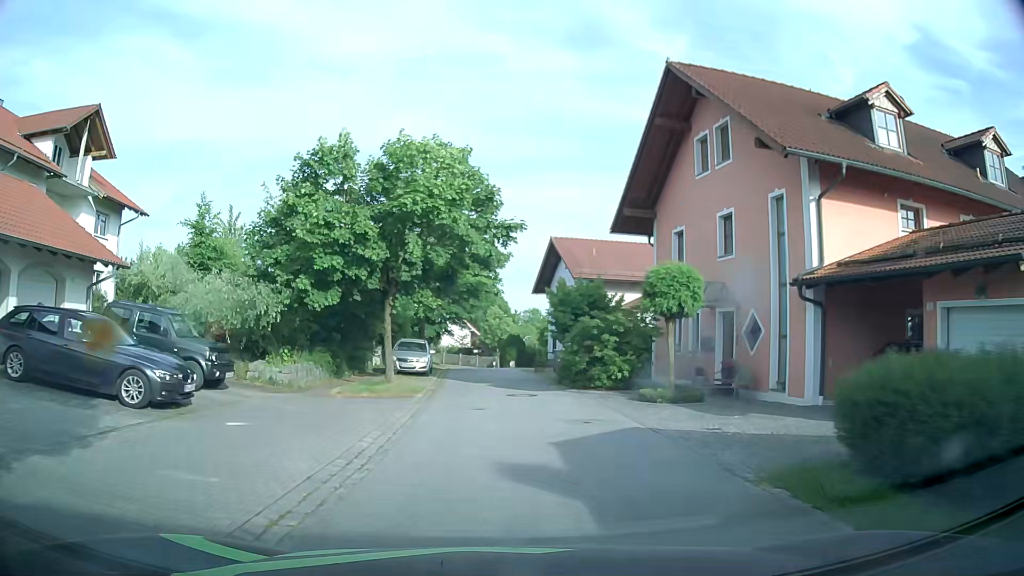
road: residential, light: Day
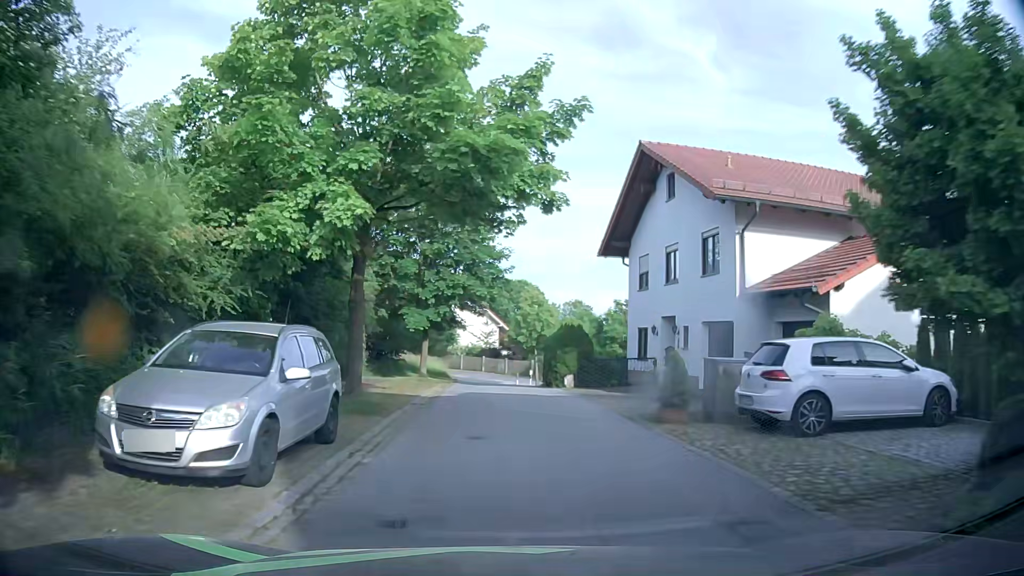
(-0.4, +21.6) m; -4°
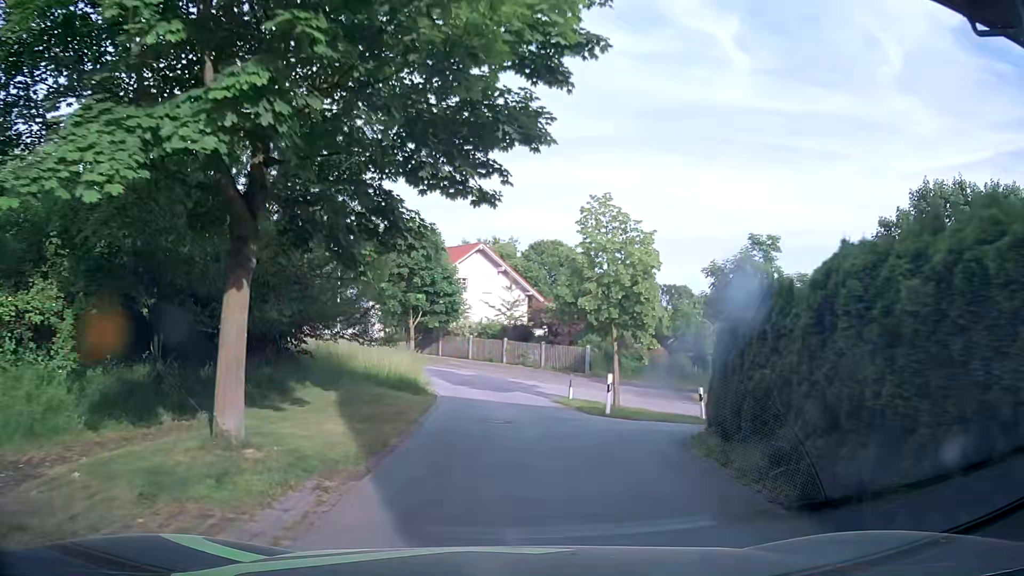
(+0.2, +23.2) m; 0°
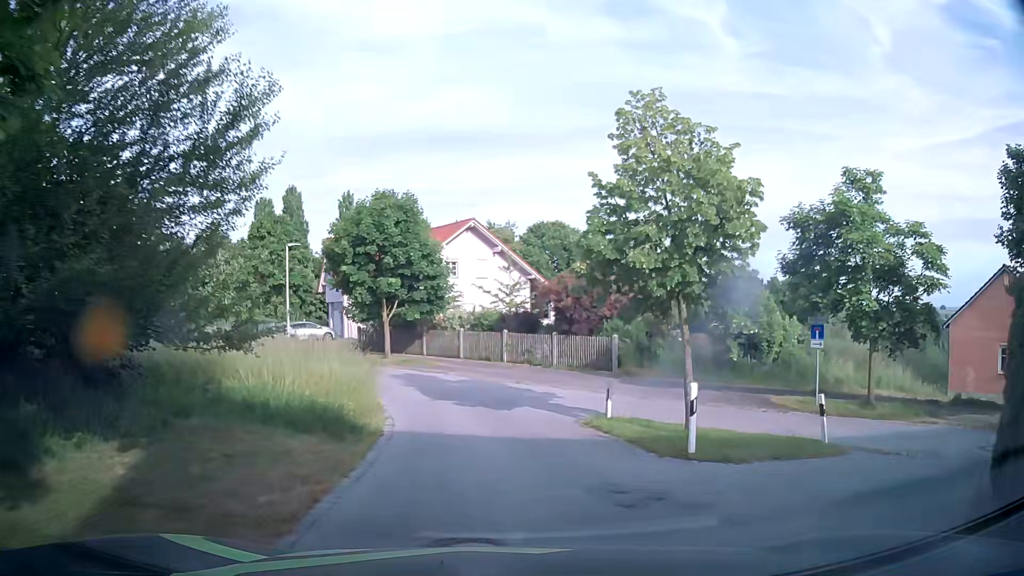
(+0.1, +8.3) m; 0°
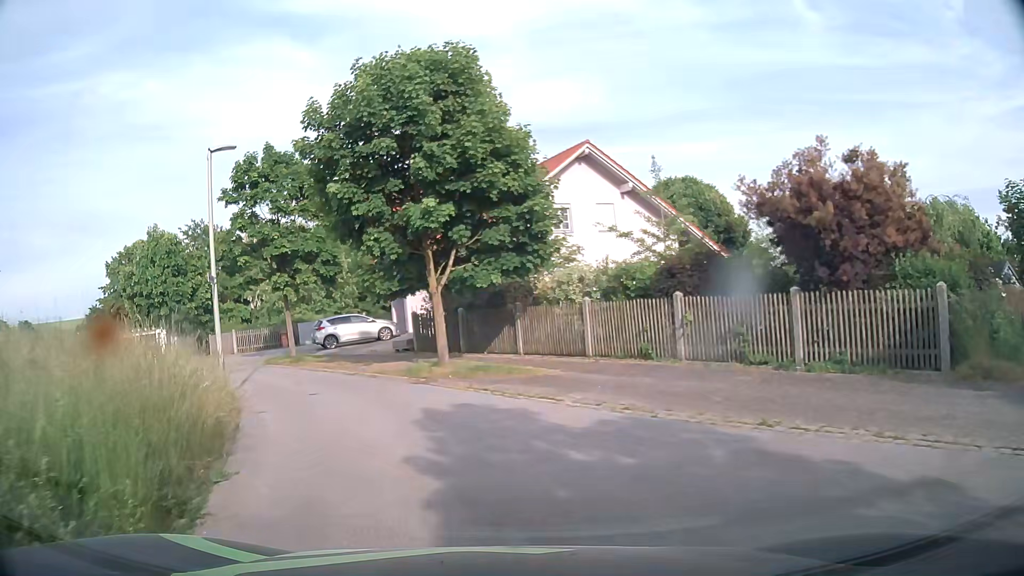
(-0.7, +15.3) m; -10°
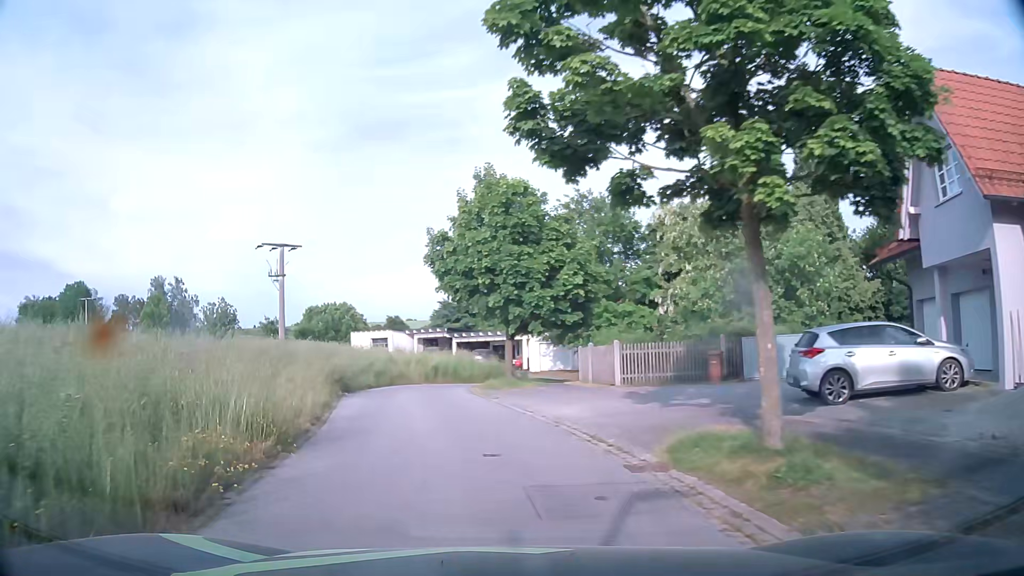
(-5.4, +18.2) m; -33°
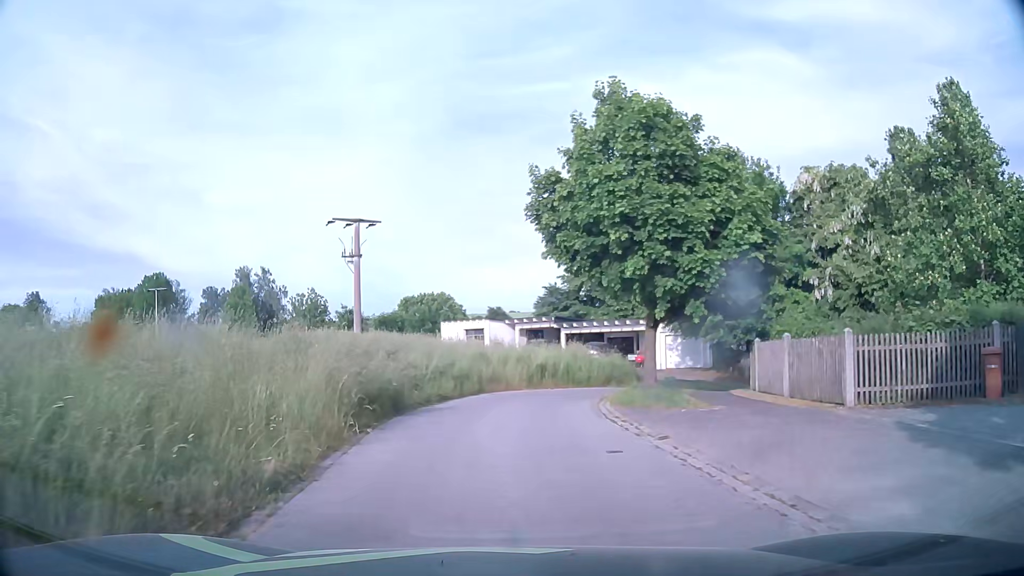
(-1.0, +8.9) m; -10°
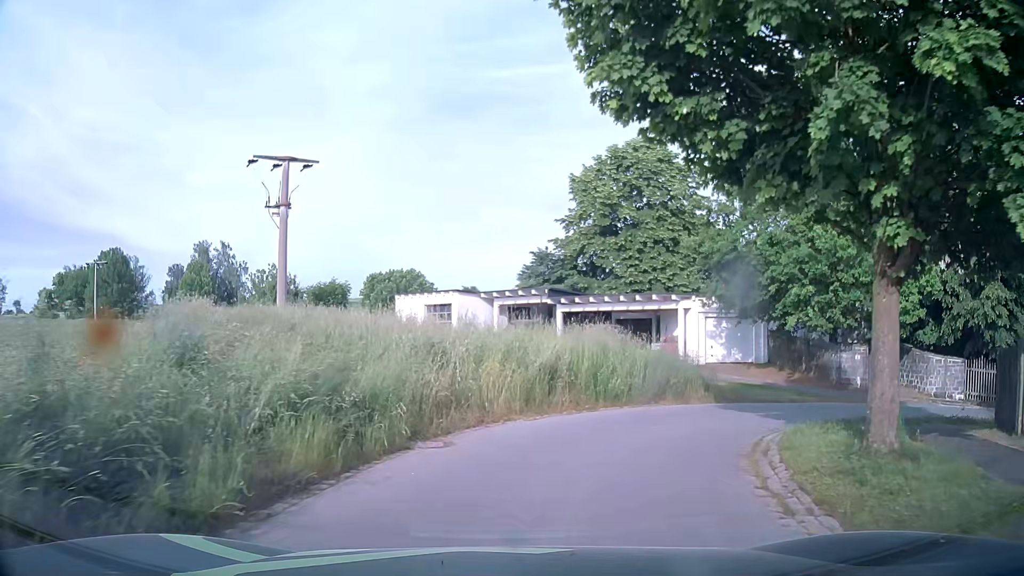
(-0.1, +12.7) m; +1°
(+2, +10) (+9, +17) (+18, +17) (+27, +12) (+34, +5) (+40, -3) (+47, -11) (+56, -14) (+64, -8) (+67, +1) m
